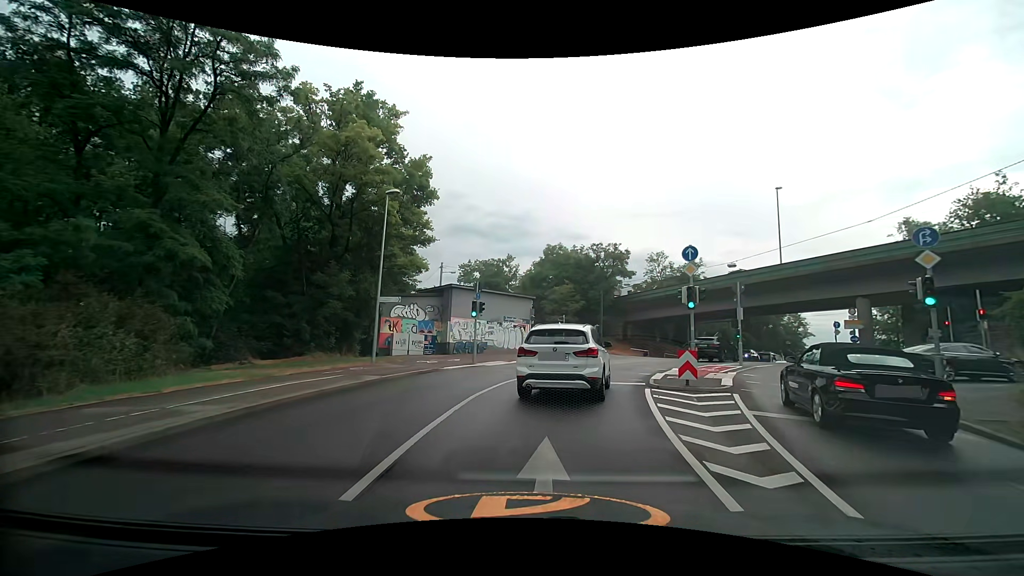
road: secondary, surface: asphalt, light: Day
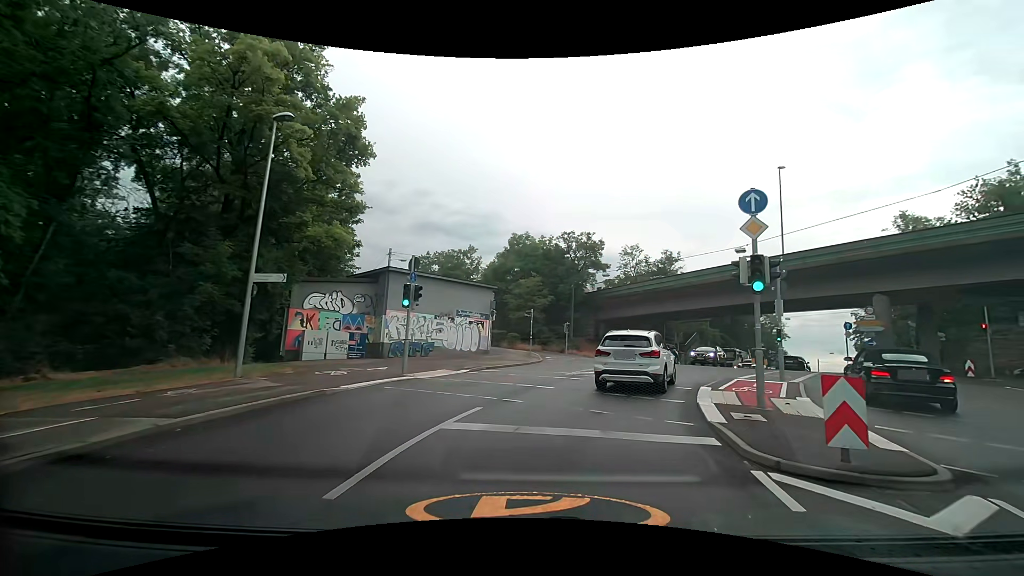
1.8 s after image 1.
(+0.1, +8.2) m; +3°
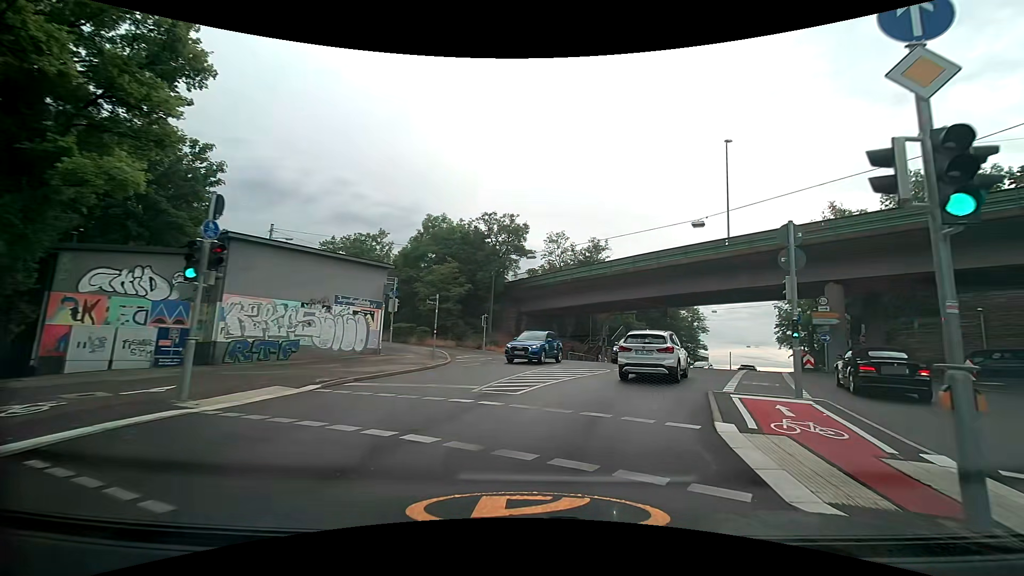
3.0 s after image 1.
(+0.6, +7.3) m; +10°
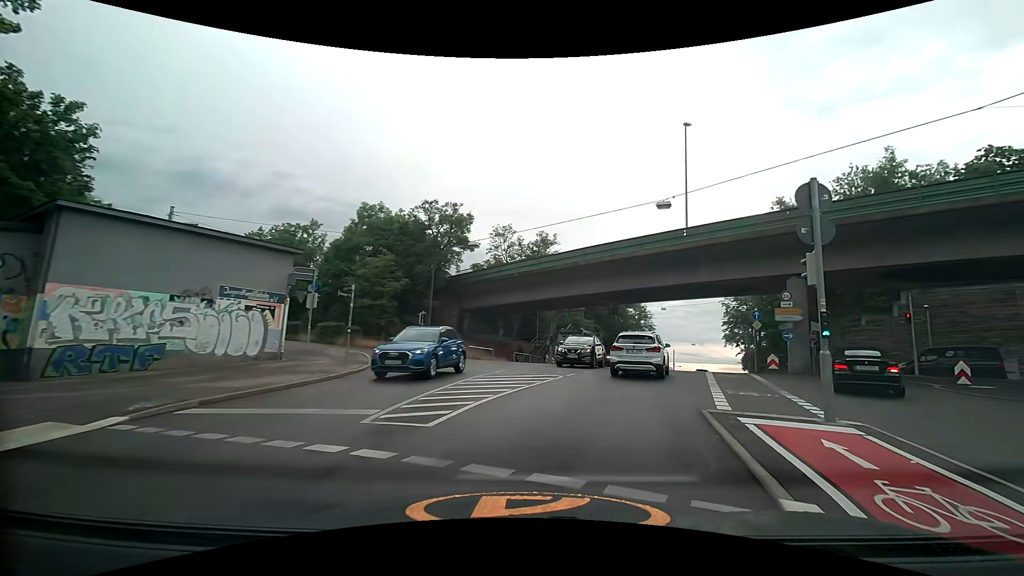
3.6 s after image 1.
(+0.2, +4.0) m; +5°
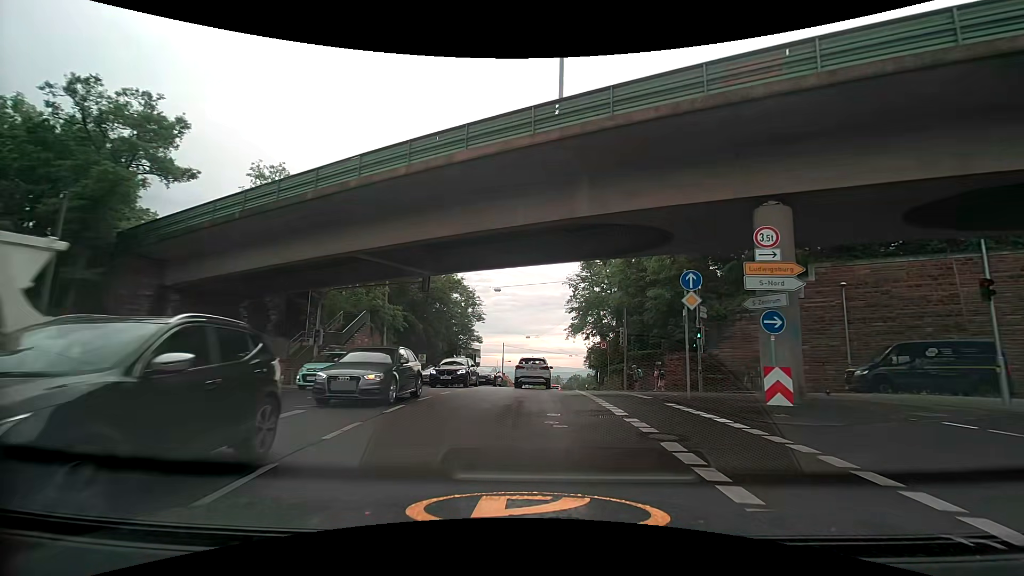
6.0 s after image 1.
(+4.0, +18.5) m; +20°
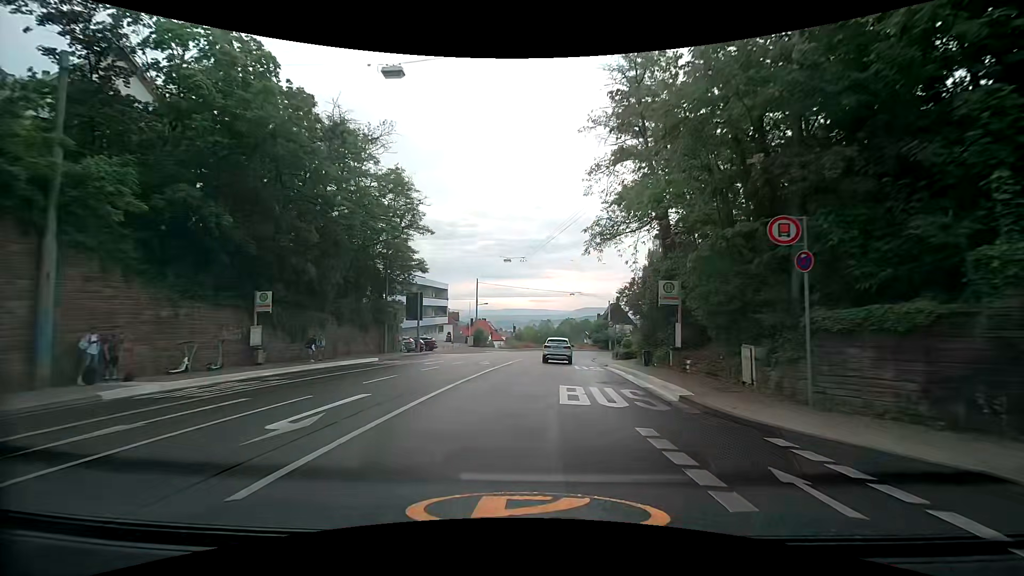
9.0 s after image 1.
(+0.3, +29.7) m; 0°
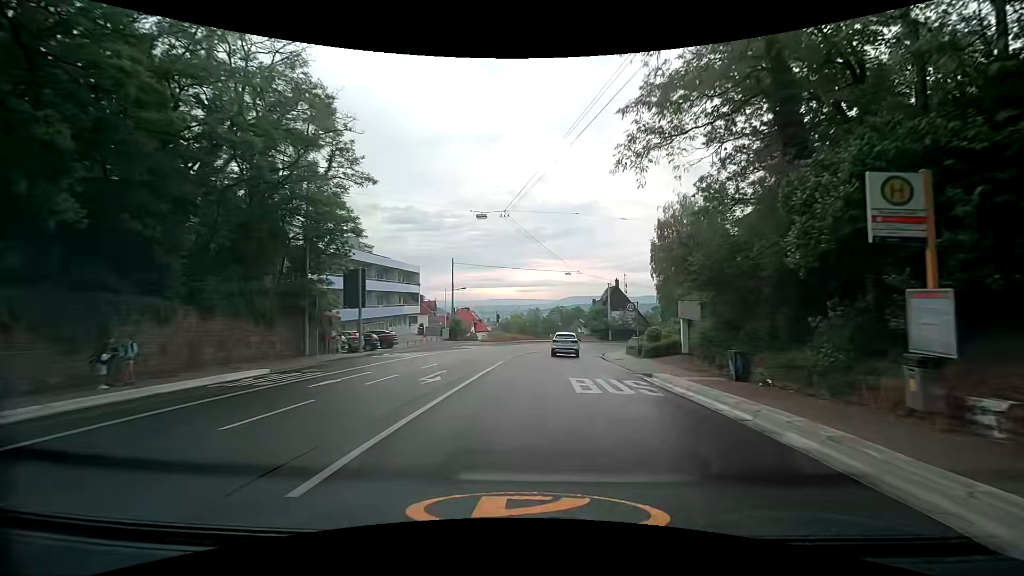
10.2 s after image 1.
(+0.2, +12.5) m; +2°
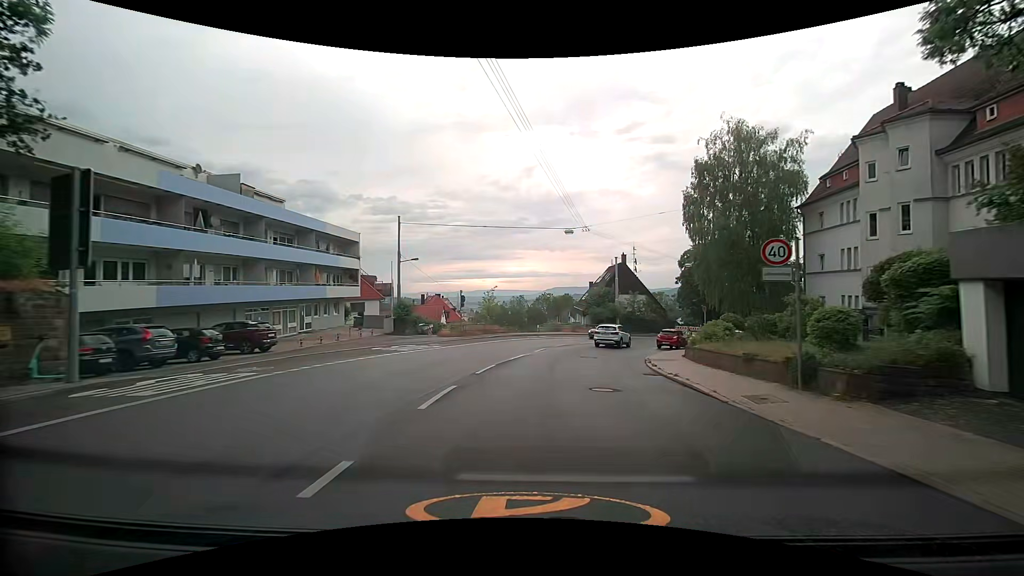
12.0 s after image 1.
(+0.3, +18.9) m; +2°
(0, +10) (+1, +20) (+3, +30) (+7, +39) (+13, +47) (+20, +53) (+29, +58) (+39, +61) (+49, +62) (+59, +62) m
